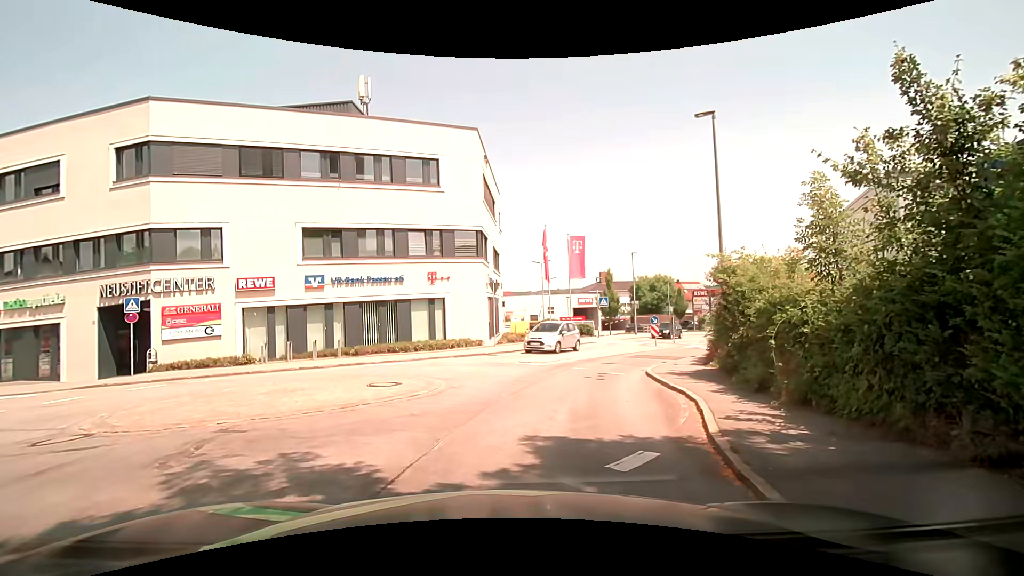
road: tertiary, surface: asphalt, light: Day
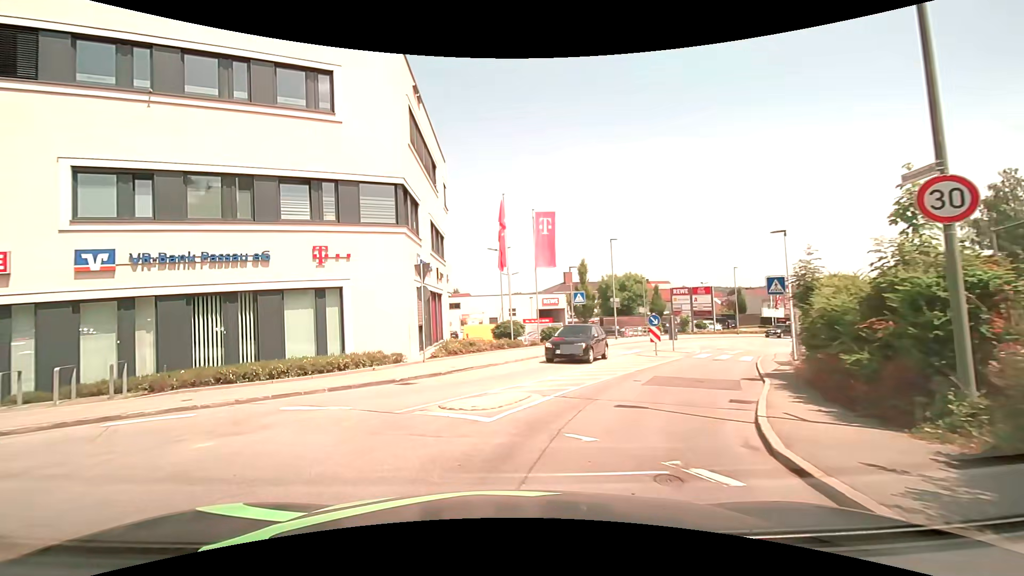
(+1.2, +10.1) m; +7°
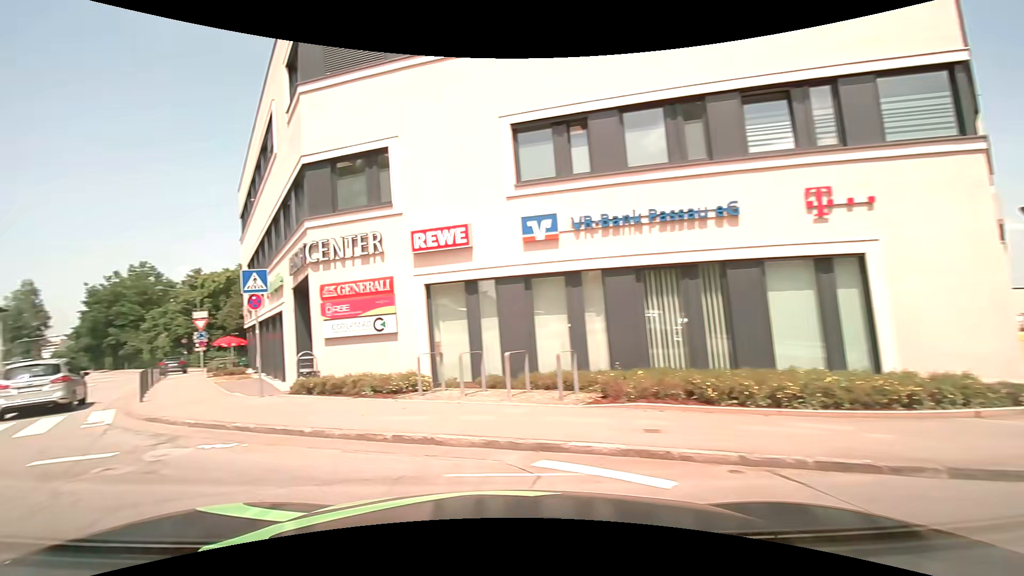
(-2.1, +6.1) m; -46°
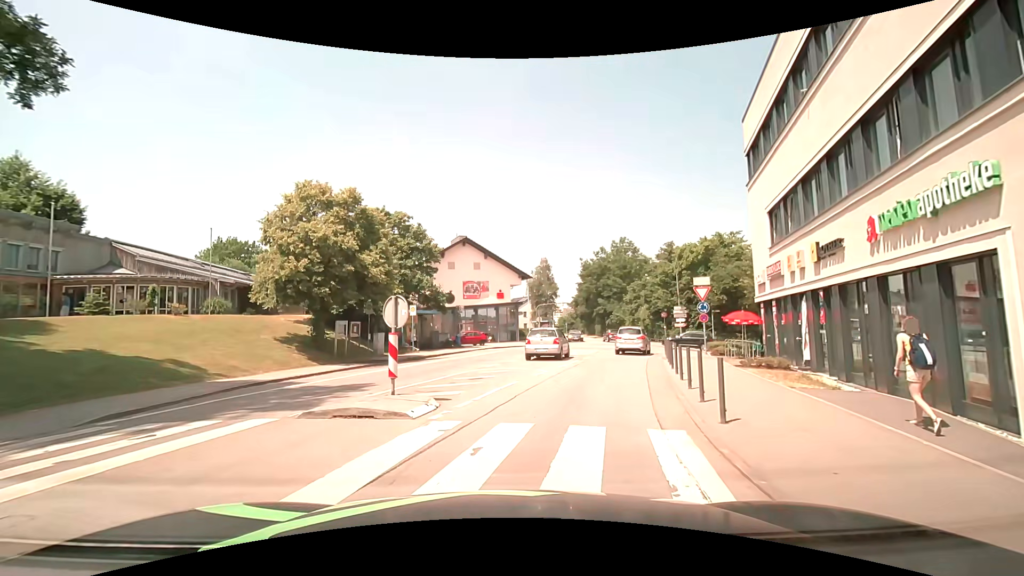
(-6.6, +9.0) m; -50°
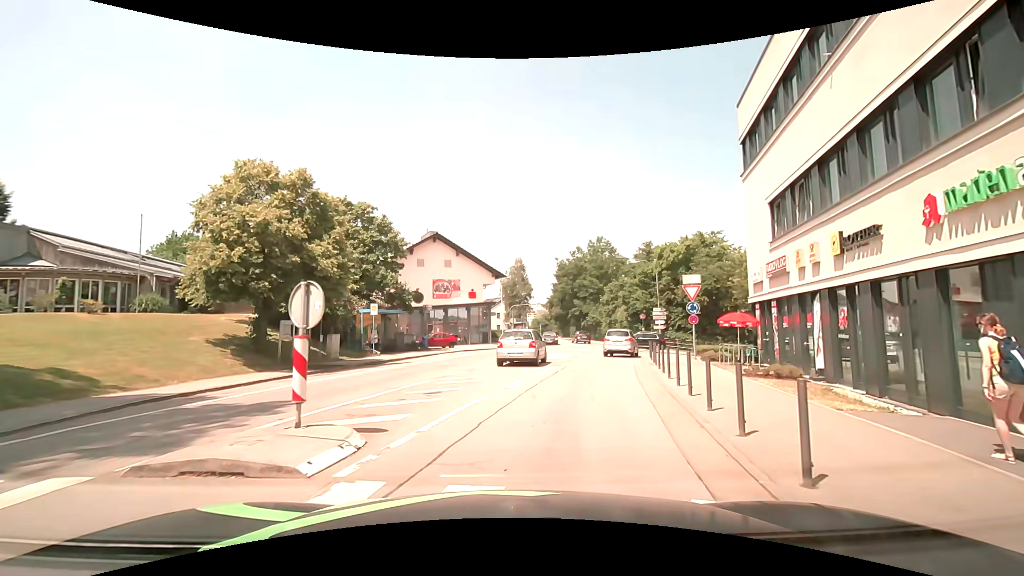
(+0.1, +2.8) m; +4°
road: unclassified
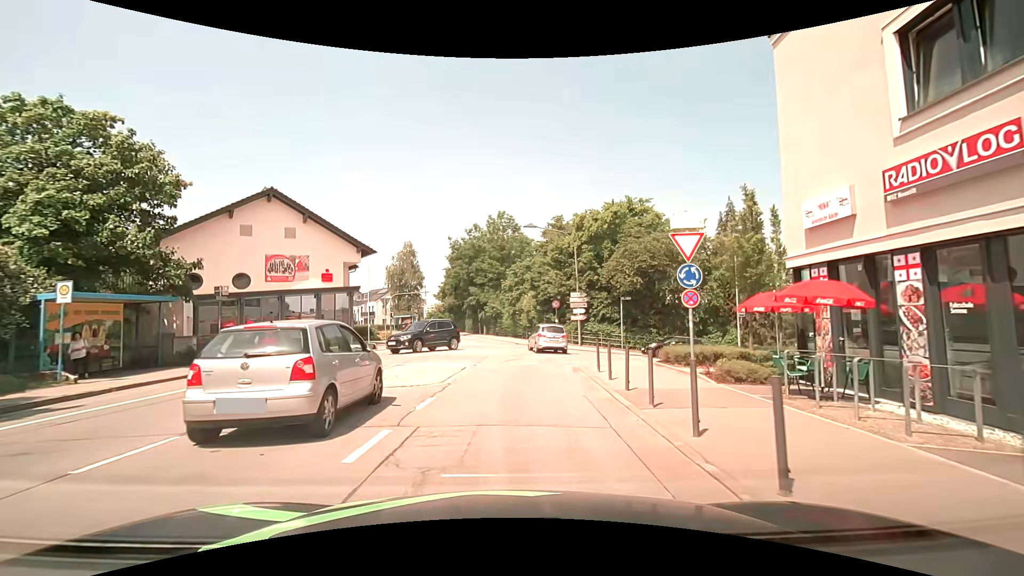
(+1.8, +12.9) m; +12°
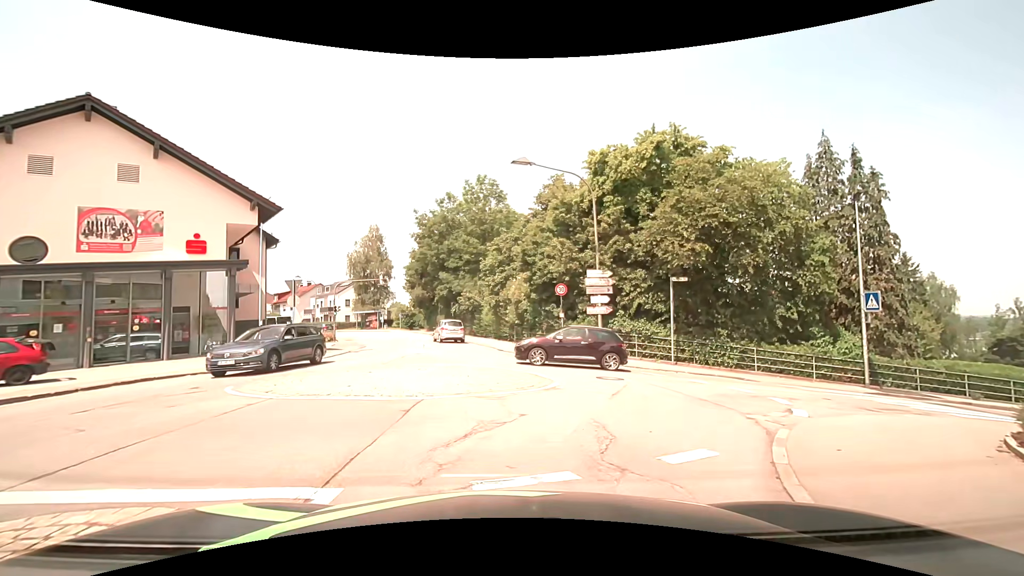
(+0.1, +13.5) m; 0°
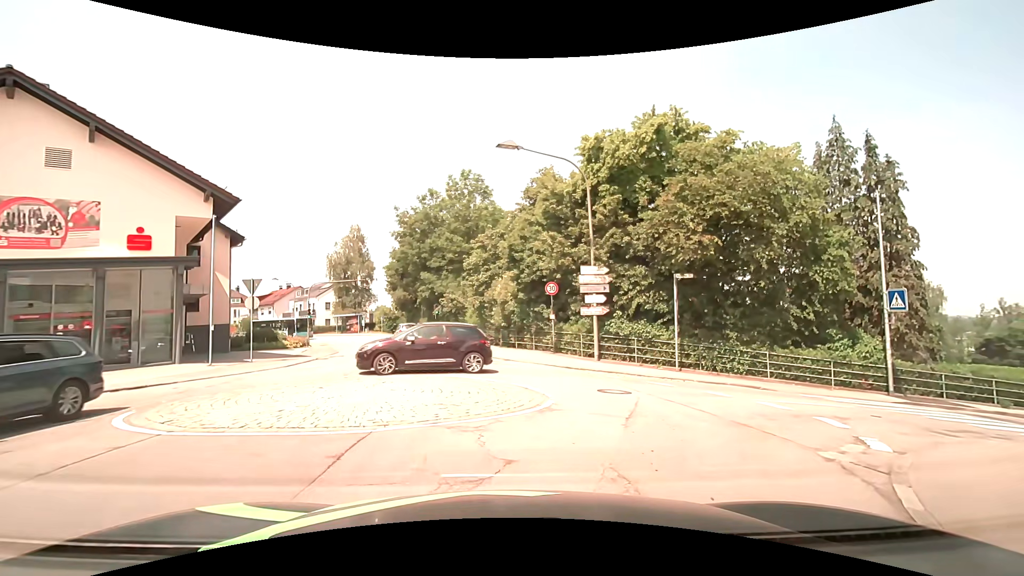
(+0.1, +2.4) m; +2°
(+3, +9) (+12, +14) (+21, +16) (+31, +18) (+41, +20) (+51, +23) (+60, +26) (+70, +29) (+79, +34) (+87, +39) m
